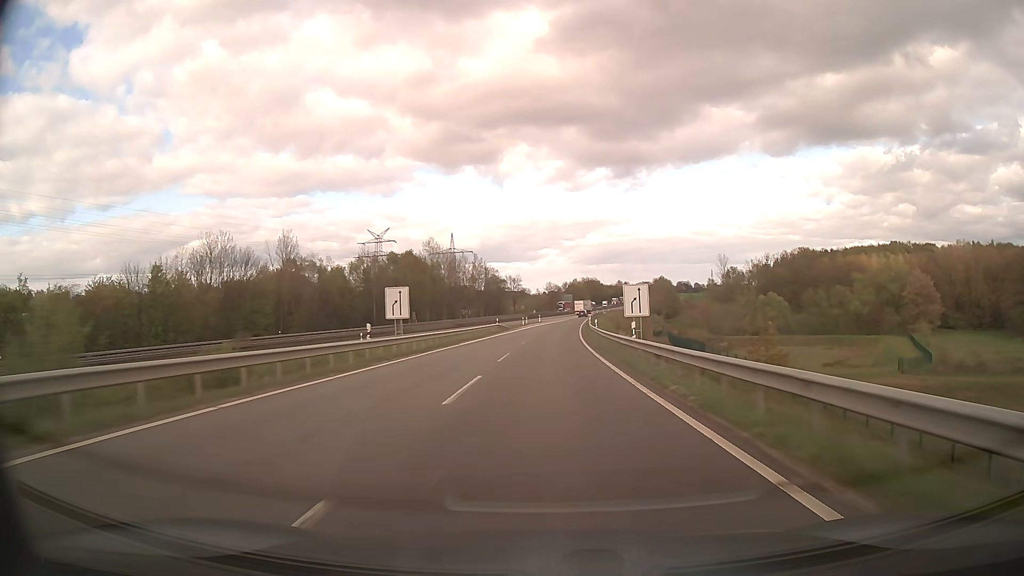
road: motorway_link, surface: asphalt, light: Day
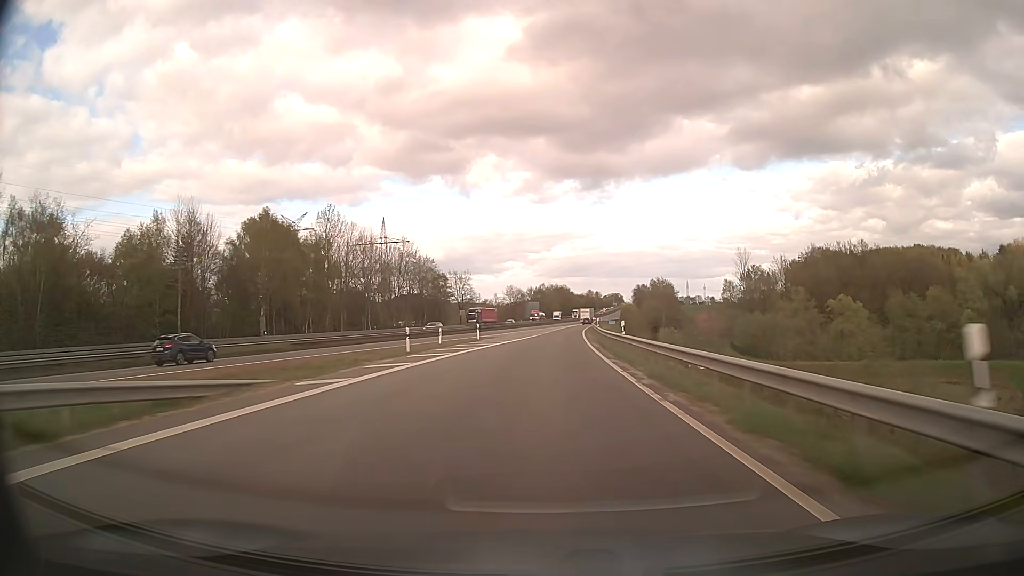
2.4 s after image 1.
(+1.7, +63.4) m; +3°
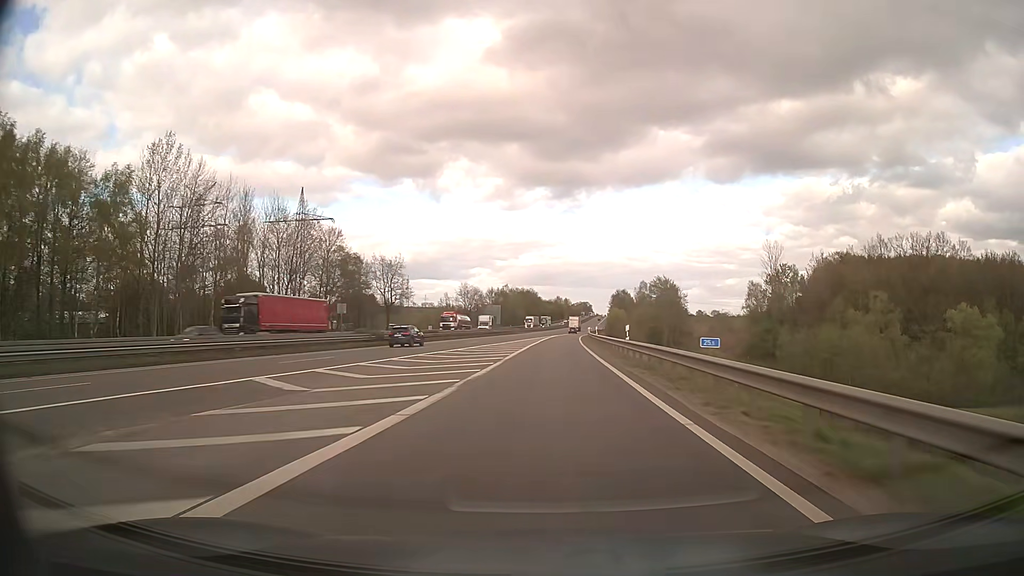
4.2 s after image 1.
(+1.0, +47.2) m; +3°
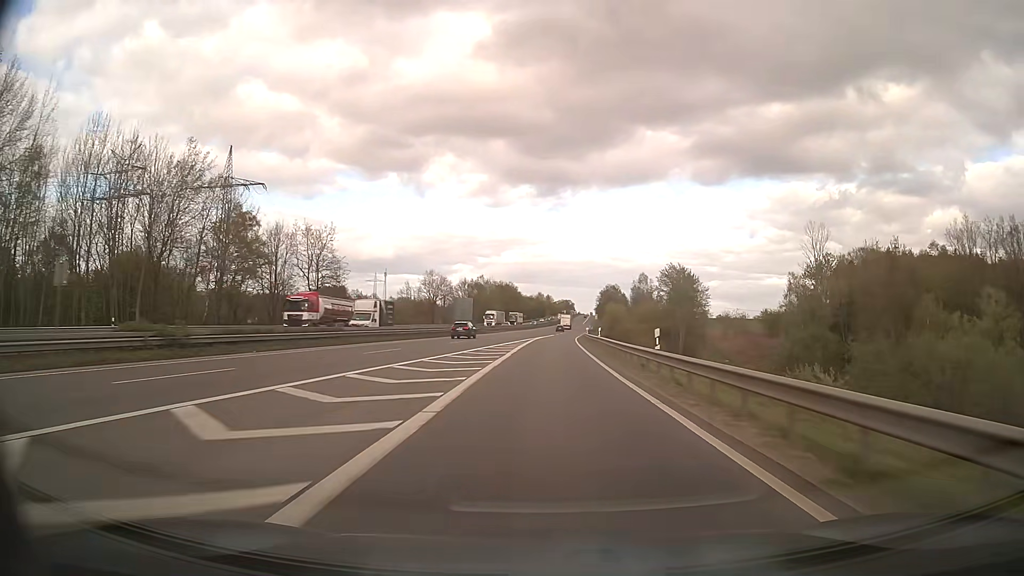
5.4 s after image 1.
(+0.6, +31.4) m; +2°
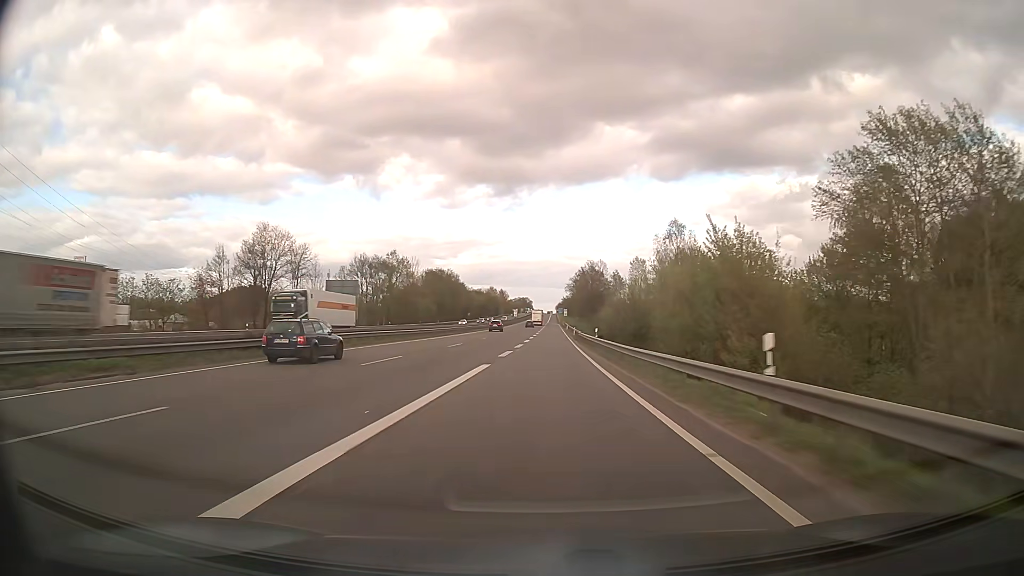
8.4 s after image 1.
(+2.6, +80.2) m; +4°
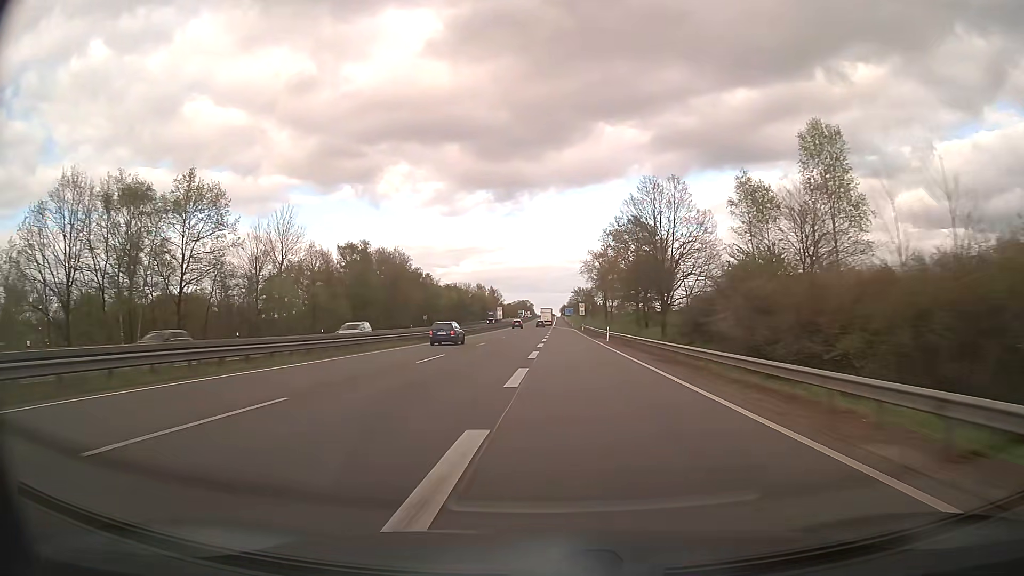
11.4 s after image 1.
(+0.4, +87.9) m; 0°
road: motorway
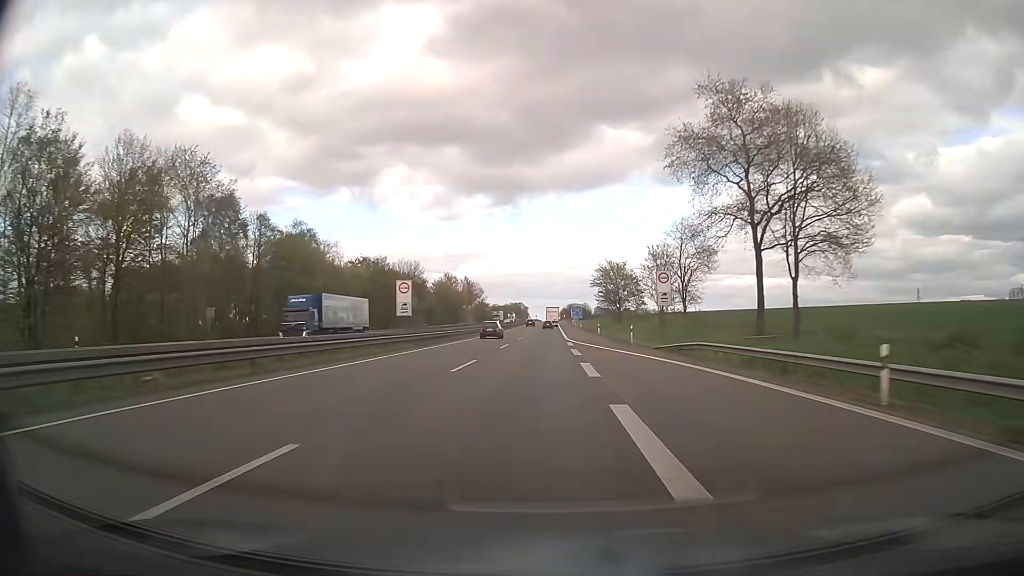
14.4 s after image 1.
(-0.2, +94.0) m; 0°
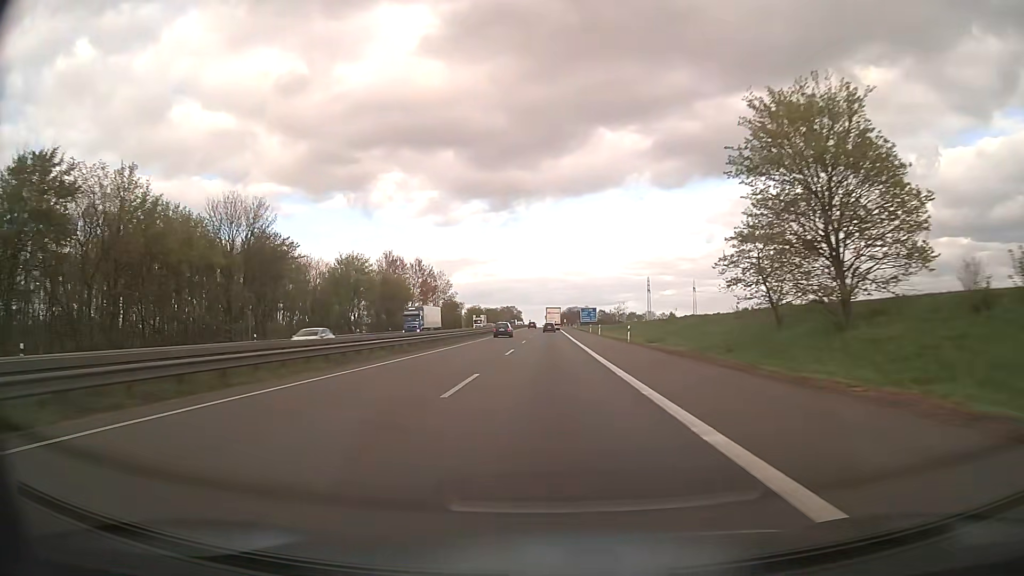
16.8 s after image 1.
(+0.8, +77.5) m; +1°
(0, +10) (0, +20) (0, +30) (0, +40) (0, +50) (0, +60) (-1, +70) (-1, +80) (-1, +90) (-1, +100) m
